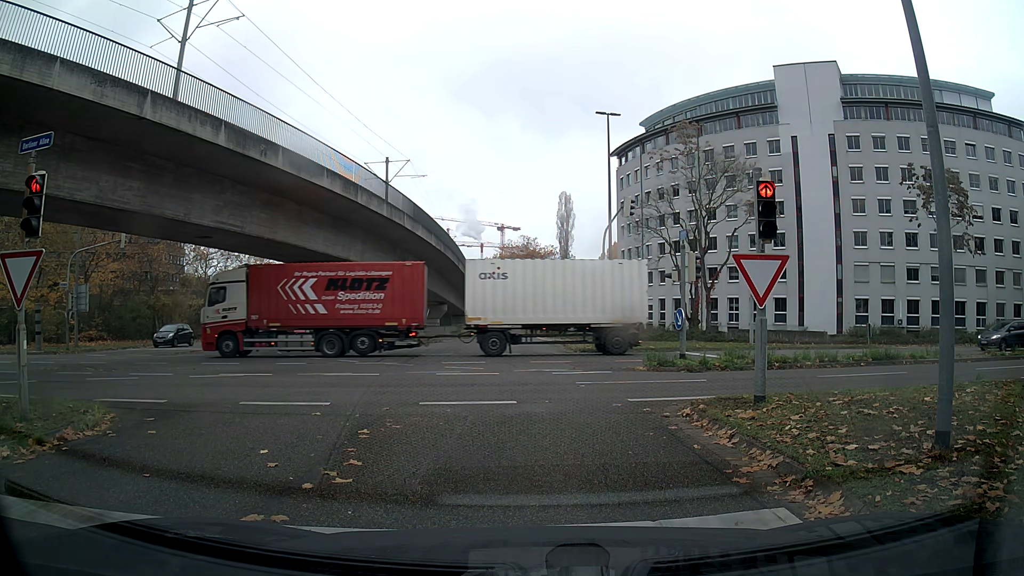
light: Day
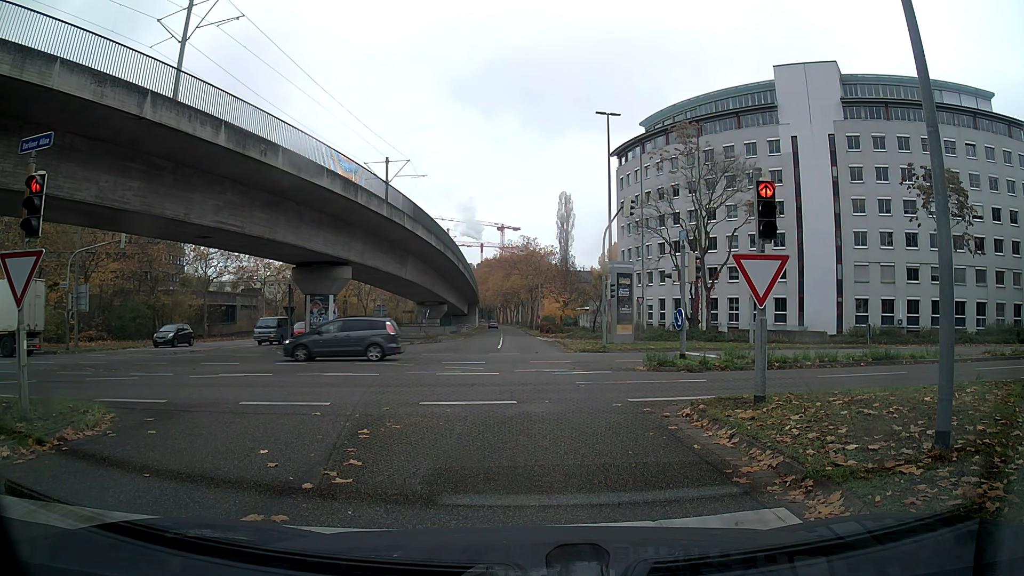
(0.0, 0.0) m; 0°
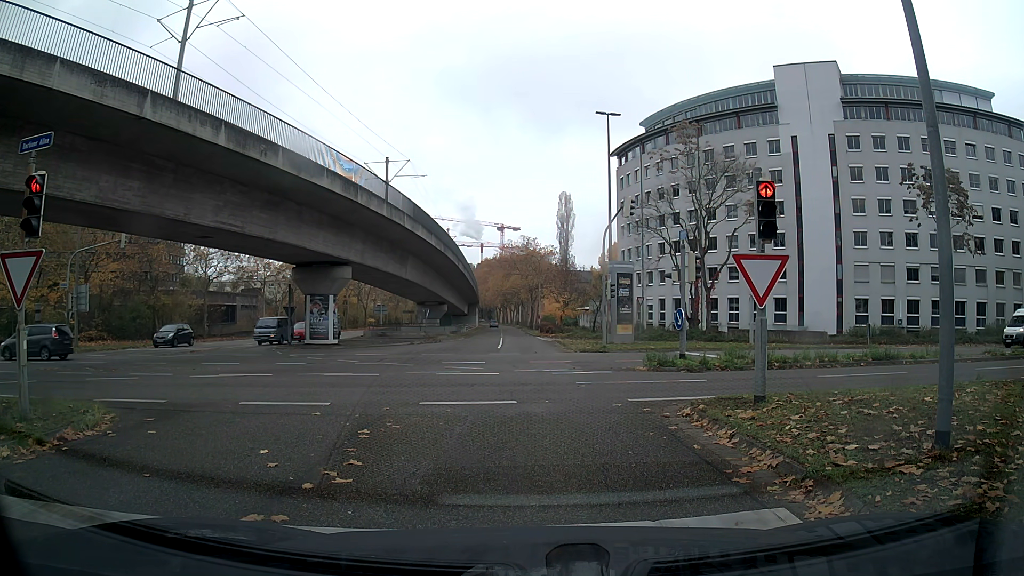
(0.0, 0.0) m; 0°
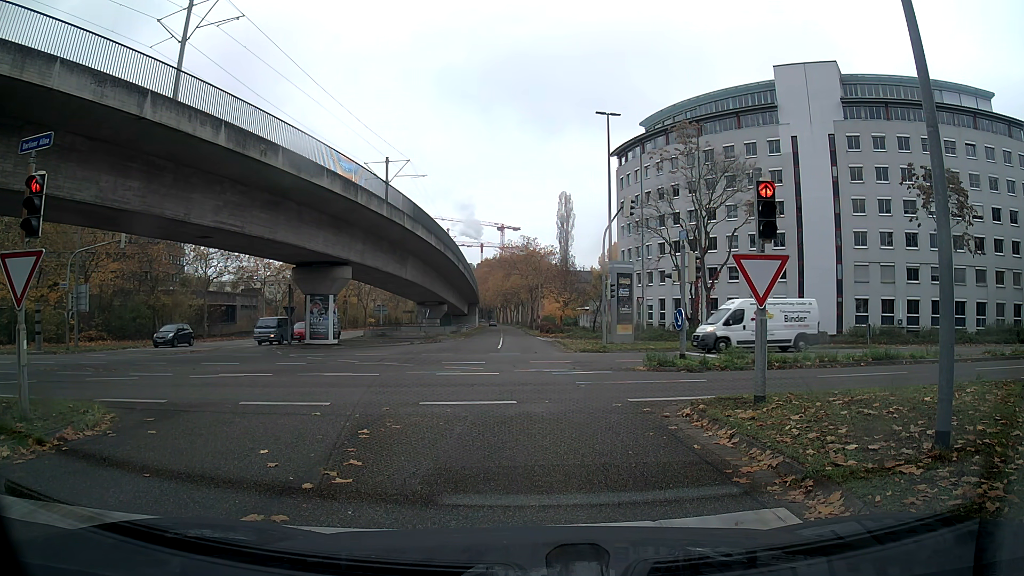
(0.0, 0.0) m; 0°
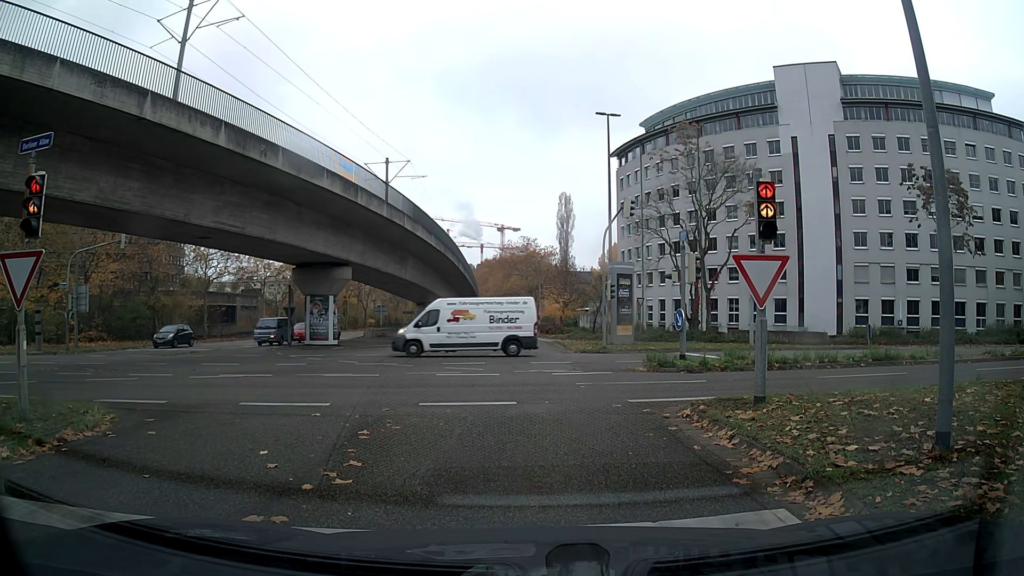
(0.0, 0.0) m; 0°
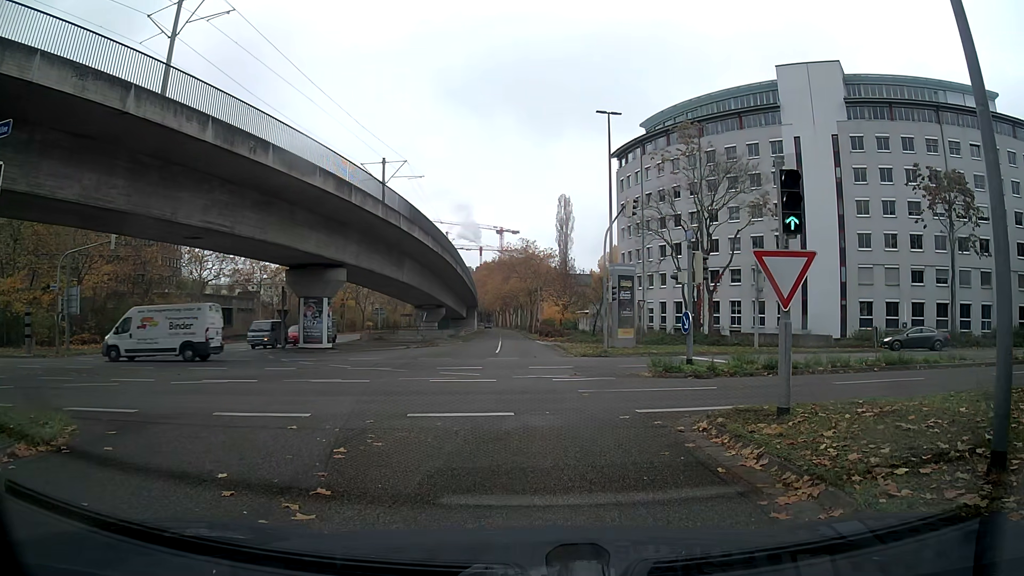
(0.0, +1.0) m; -1°
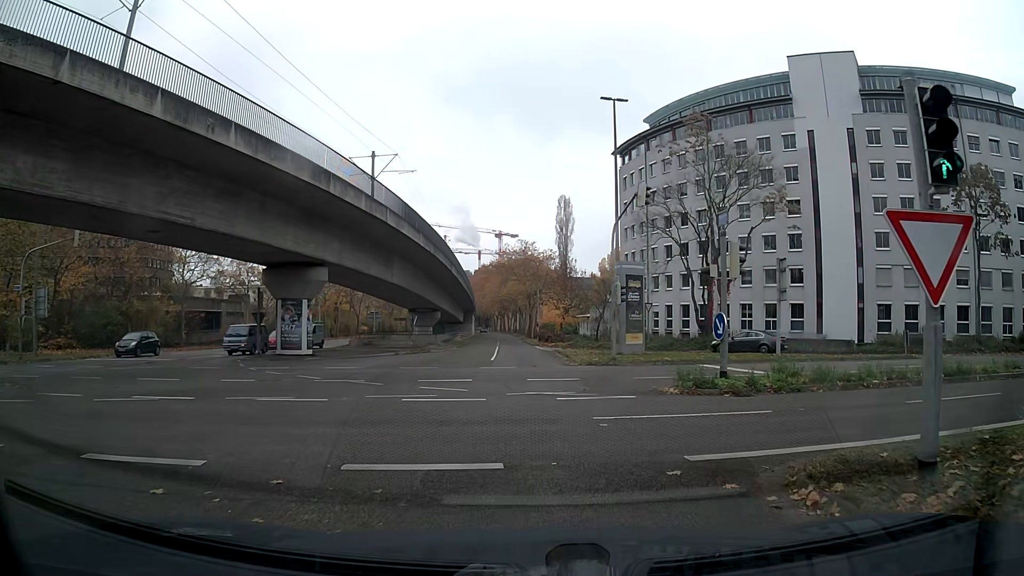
(0.0, +3.6) m; +1°
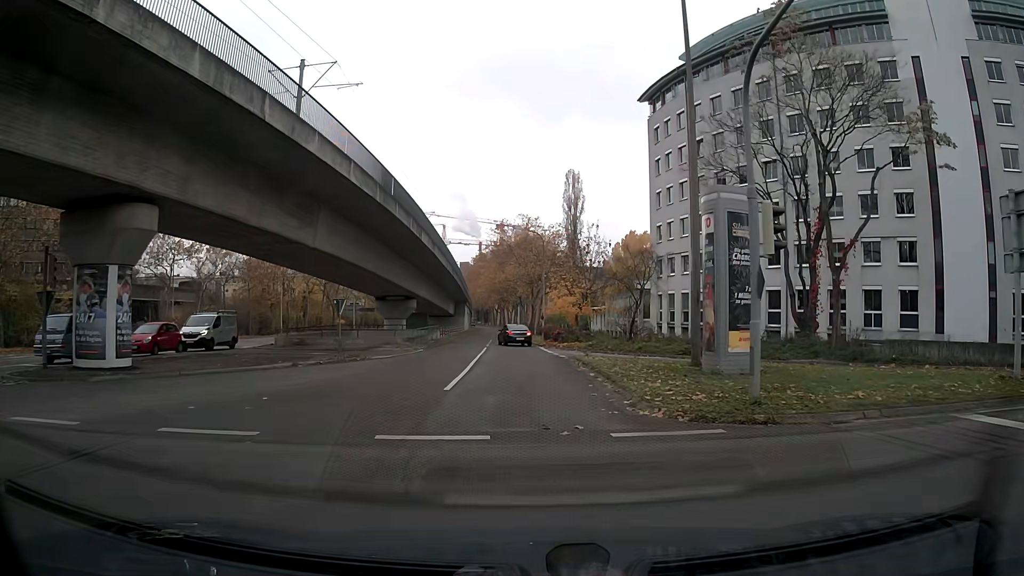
(-0.1, +18.1) m; -1°
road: tertiary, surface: asphalt
(0, +10) (0, +20) (-1, +30) (-1, +40) (-1, +50) (-2, +60) (-2, +70) (-3, +80) (-3, +90) (-3, +100) m
